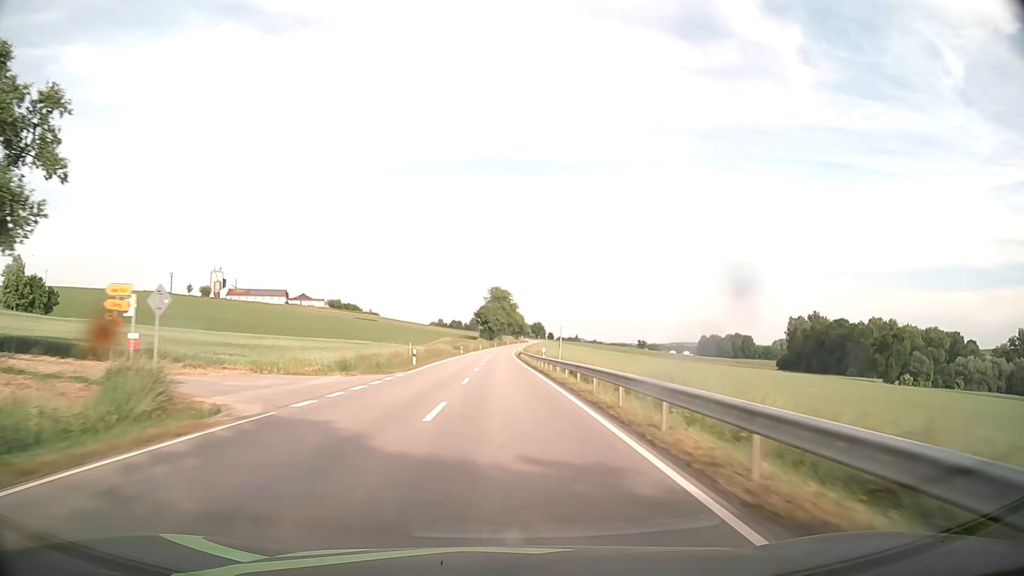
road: secondary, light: Day
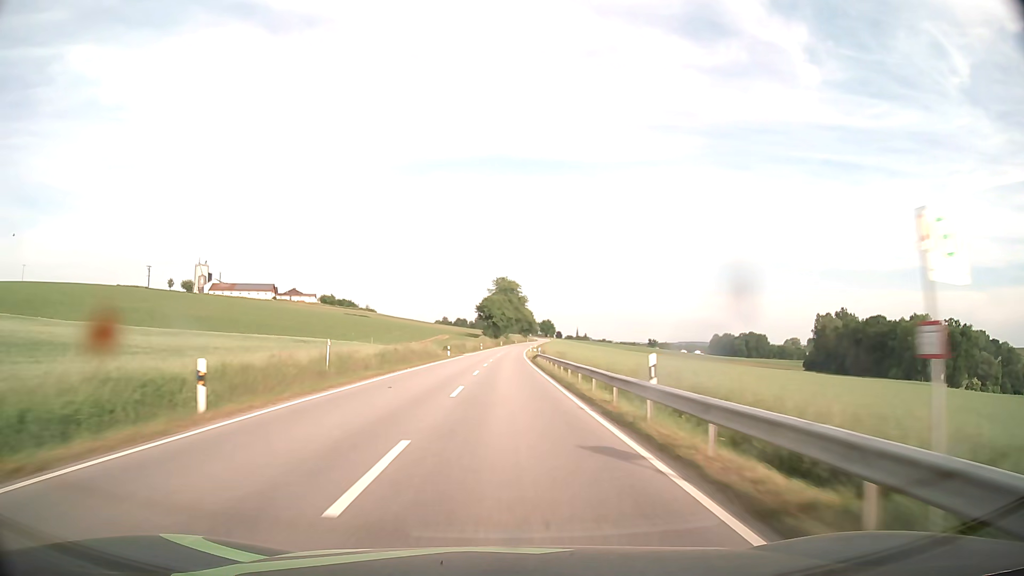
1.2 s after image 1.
(-0.2, +30.6) m; -1°
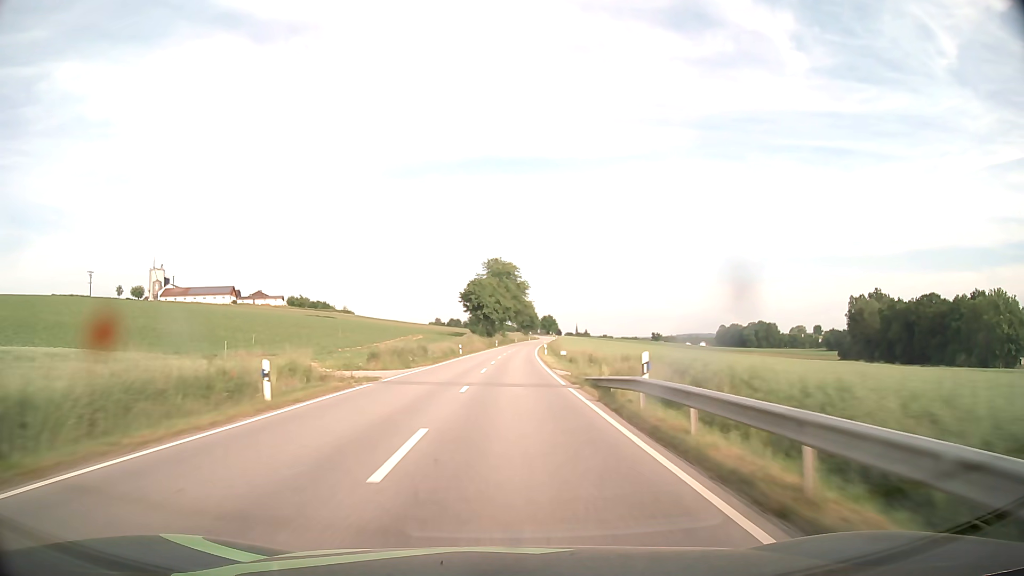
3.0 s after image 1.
(+0.1, +46.9) m; 0°
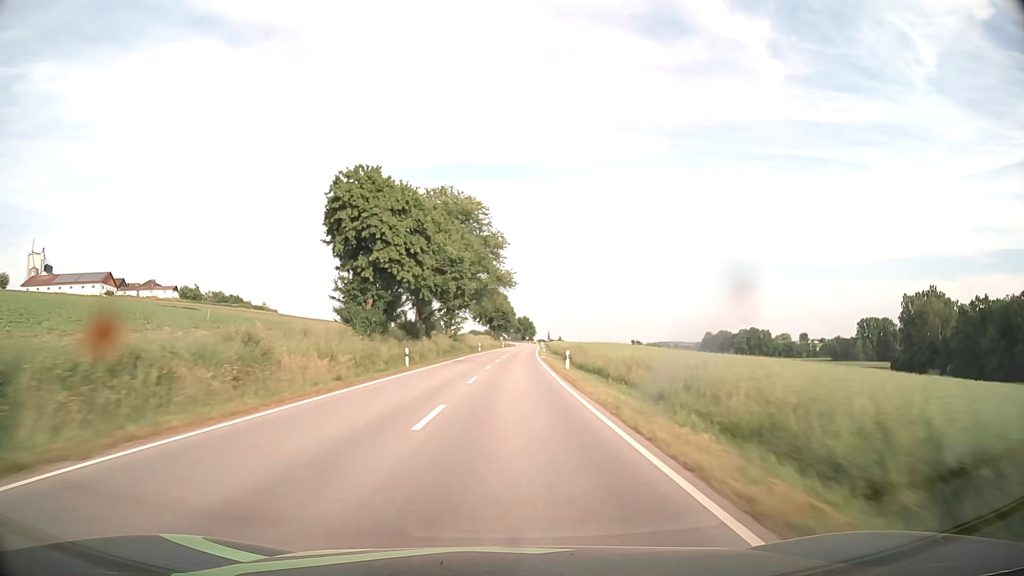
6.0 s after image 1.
(+1.7, +80.2) m; +3°
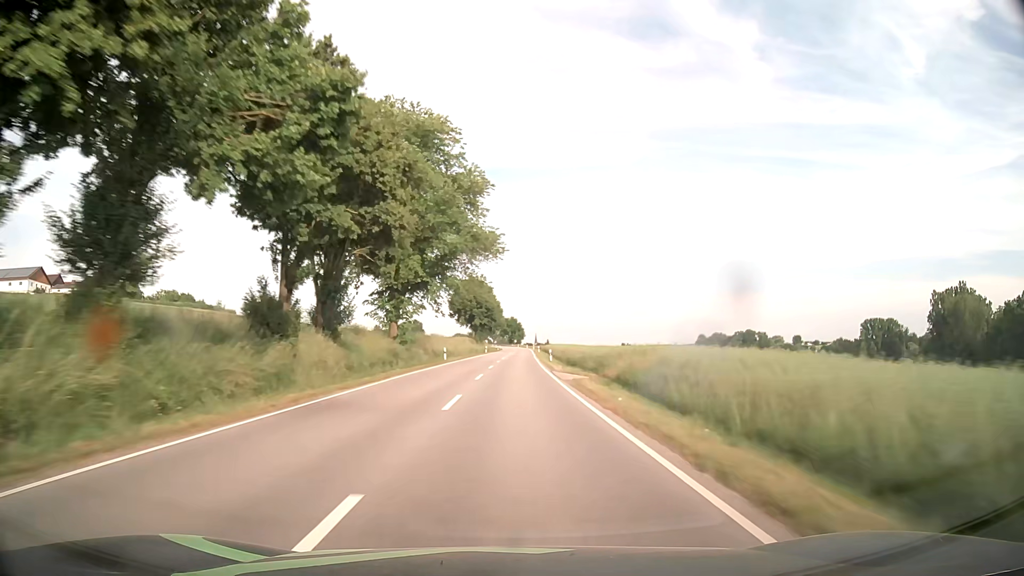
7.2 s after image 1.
(+0.3, +32.7) m; +1°
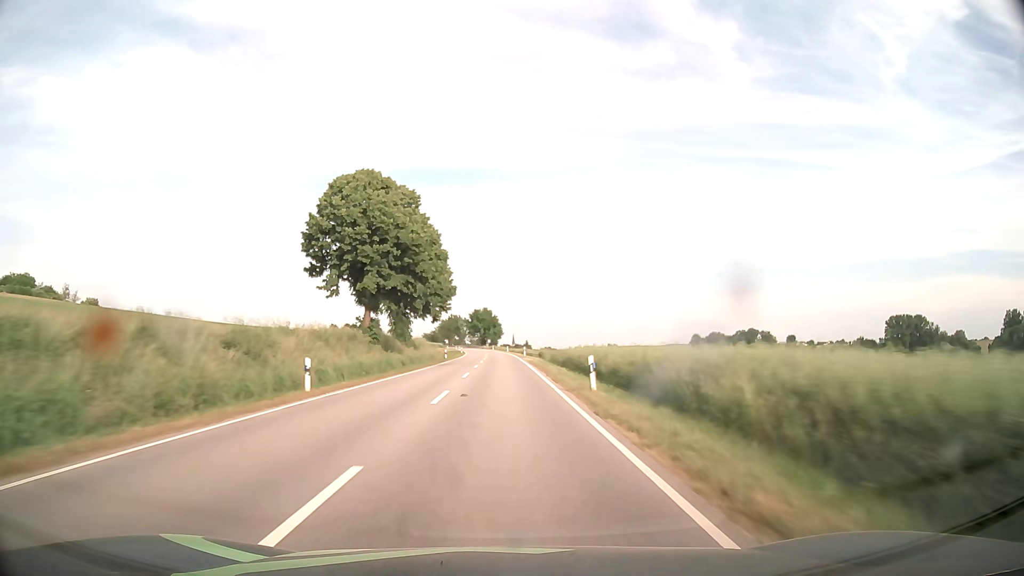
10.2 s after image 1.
(+2.0, +82.6) m; +2°
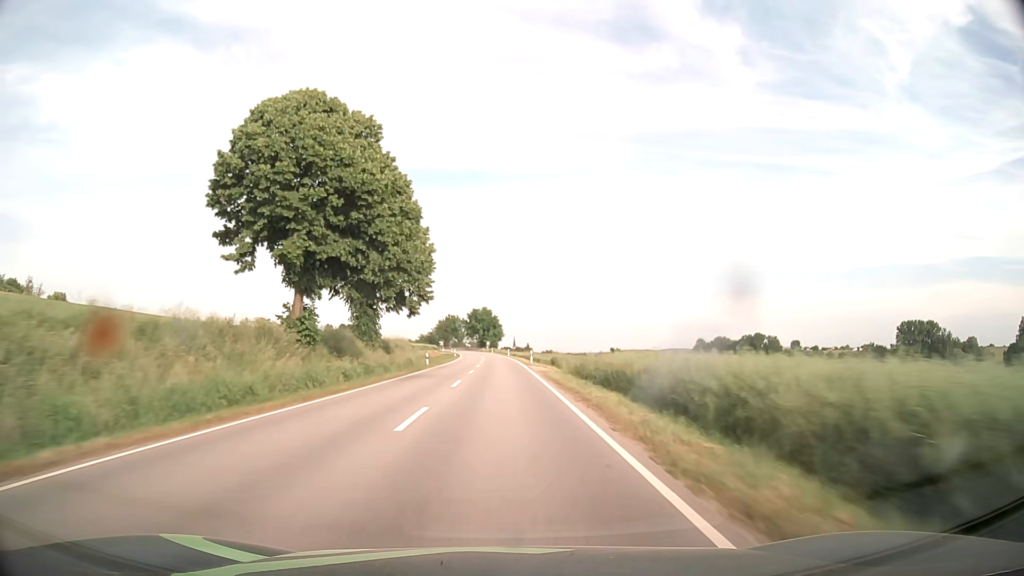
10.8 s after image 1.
(0.0, +16.7) m; 0°
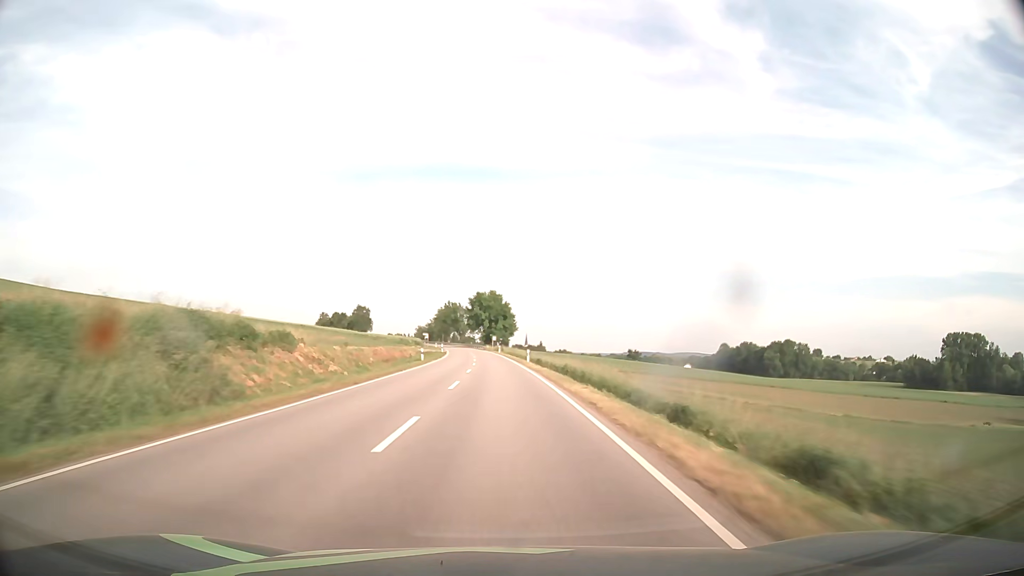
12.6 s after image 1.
(-0.3, +50.3) m; -1°
(0, +10) (0, +20) (0, +30) (0, +40) (-1, +50) (-1, +60) (-2, +70) (-2, +80) (-3, +90) (-4, +100) m
